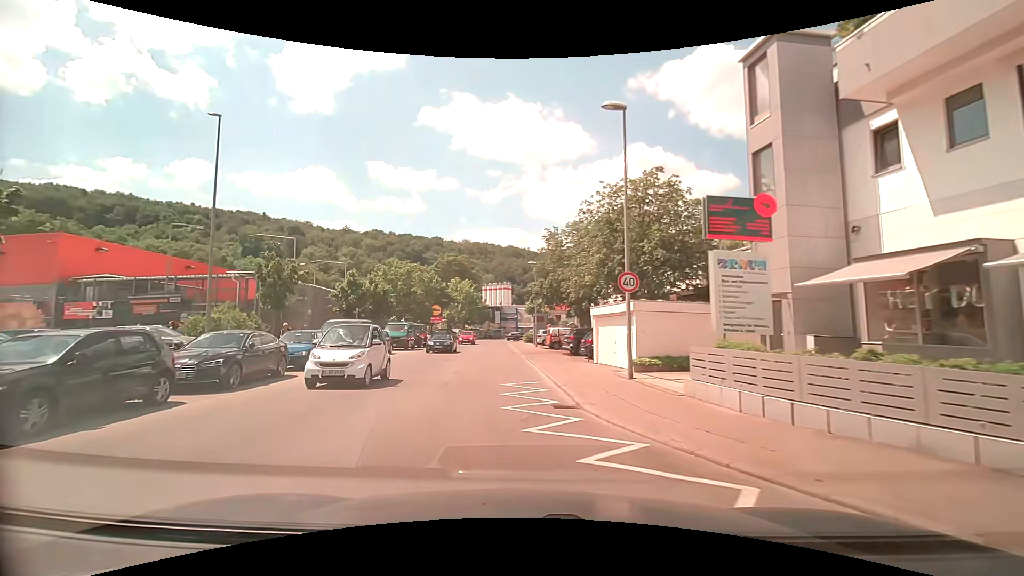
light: Day
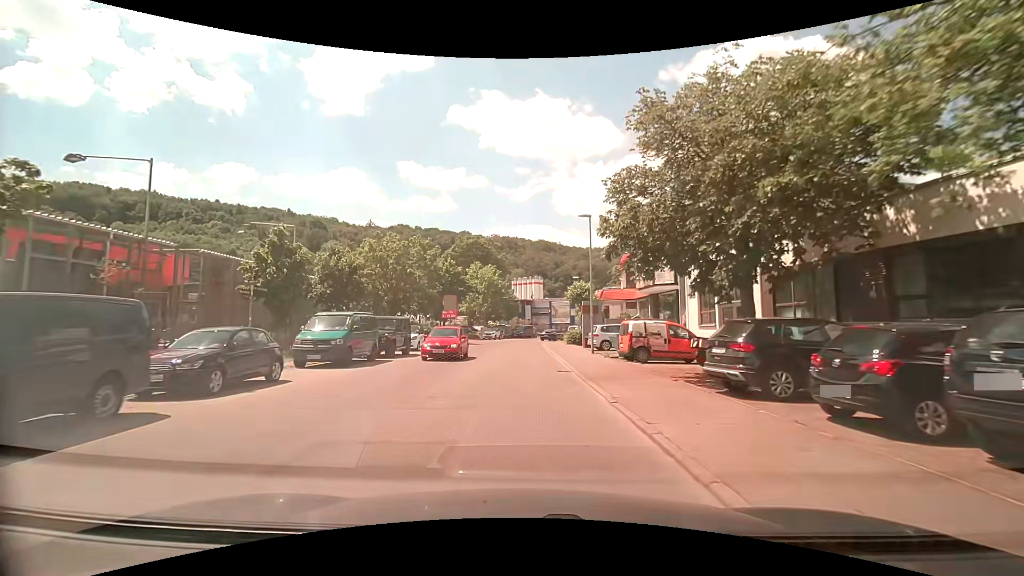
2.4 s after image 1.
(-1.1, +18.4) m; -5°
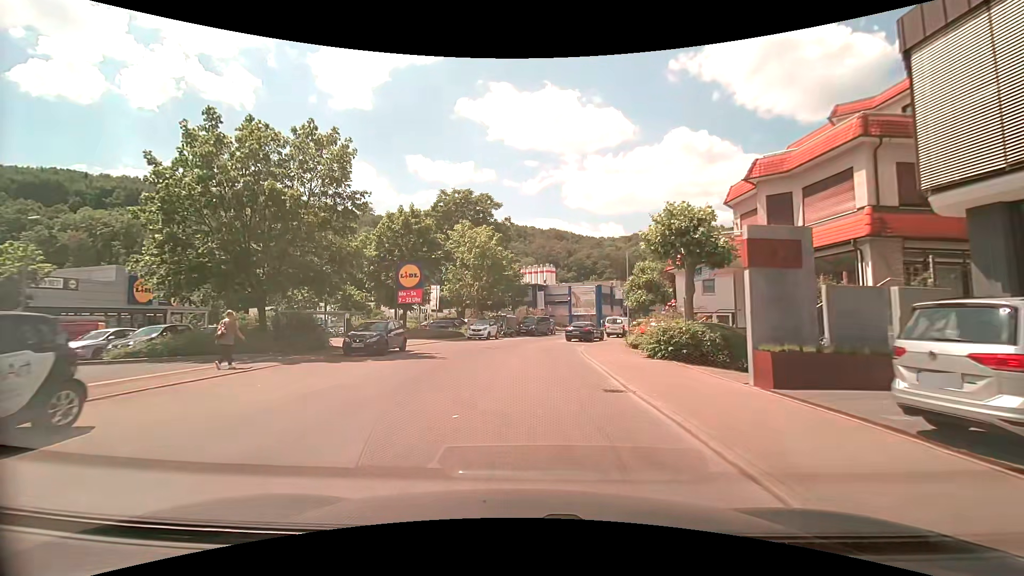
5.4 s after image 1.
(+0.1, +25.8) m; 0°
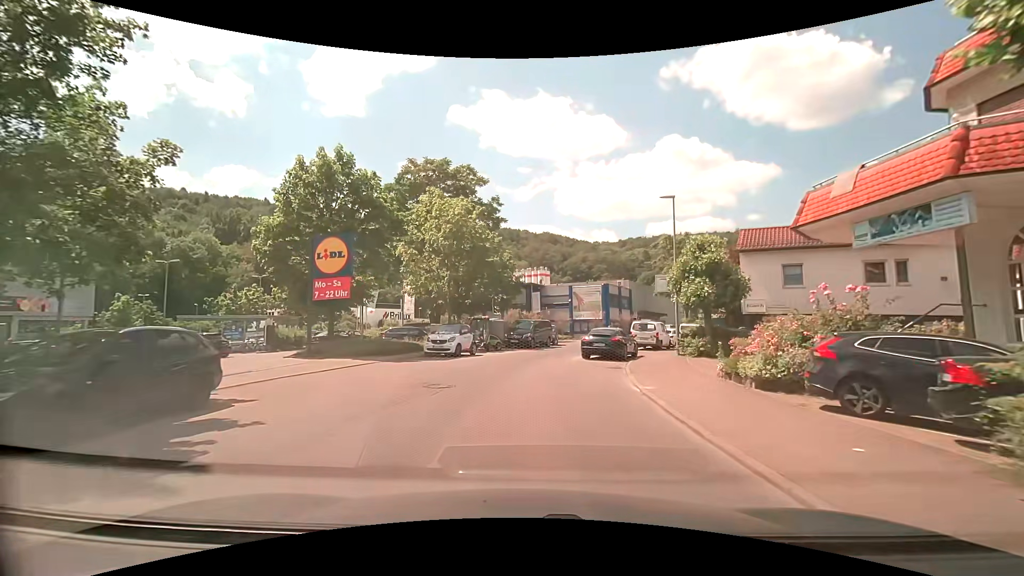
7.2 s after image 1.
(0.0, +13.6) m; 0°
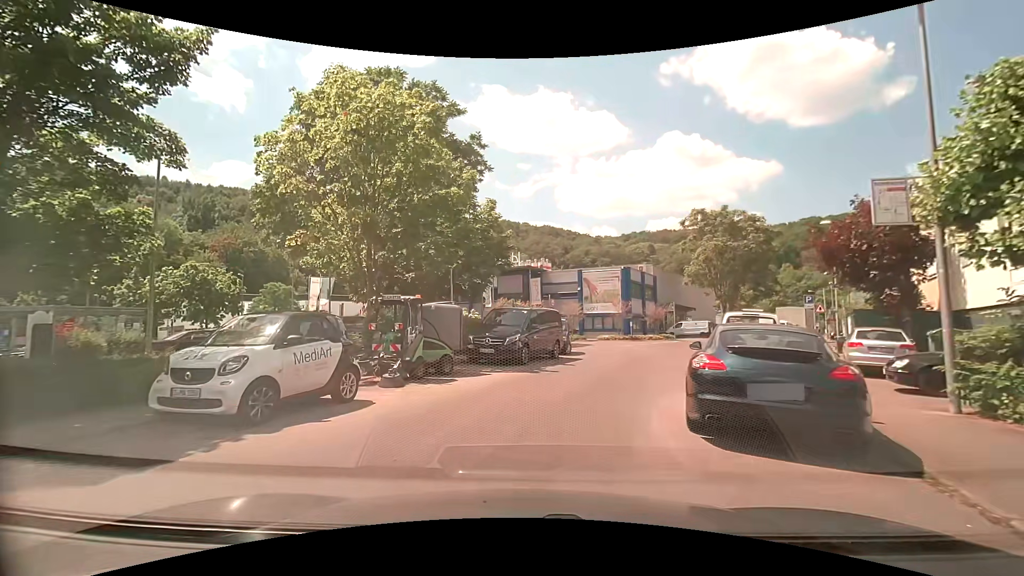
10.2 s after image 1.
(+0.7, +16.0) m; +1°
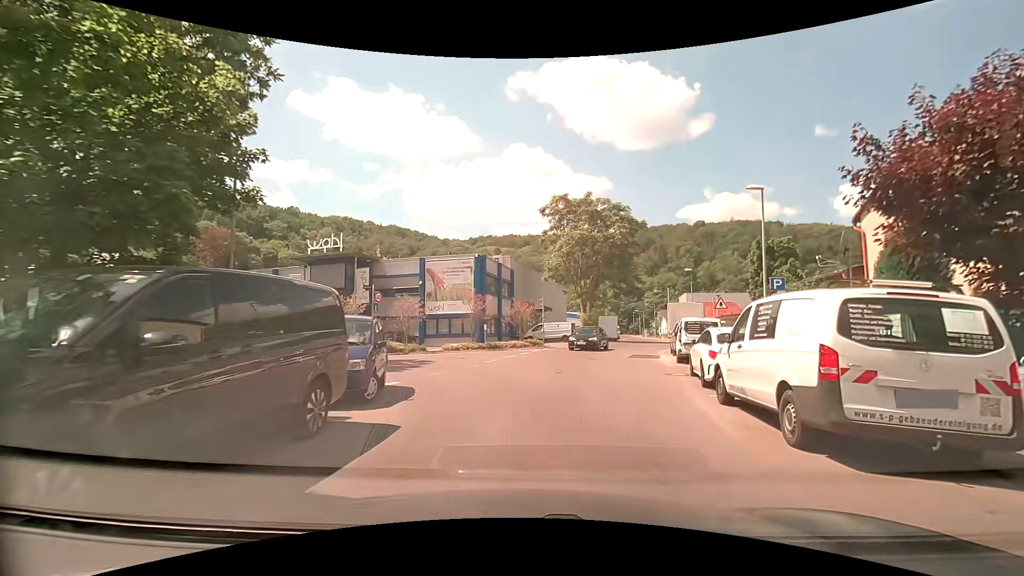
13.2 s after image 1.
(+1.0, +12.6) m; +16°
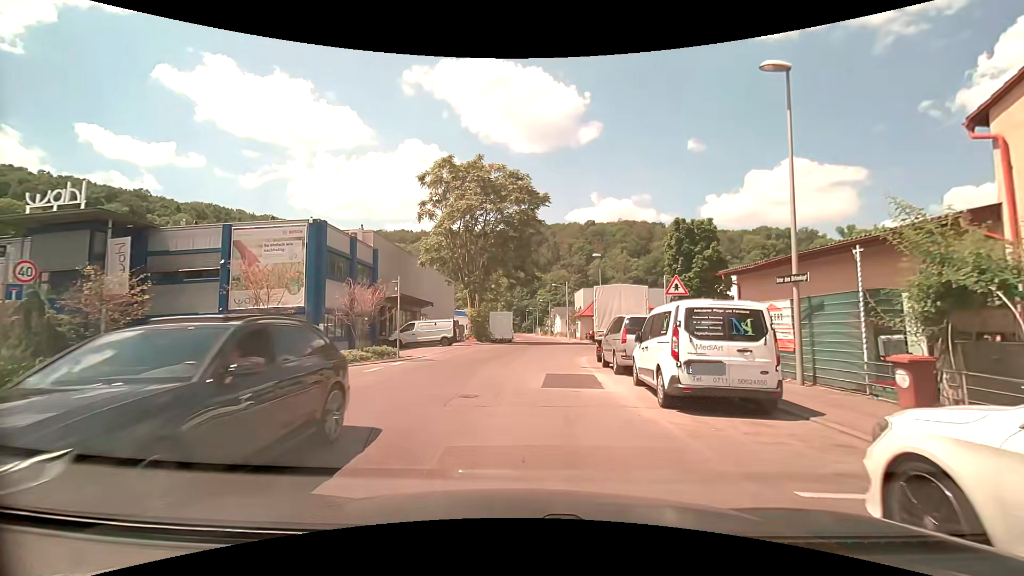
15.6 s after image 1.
(+1.8, +12.3) m; +13°
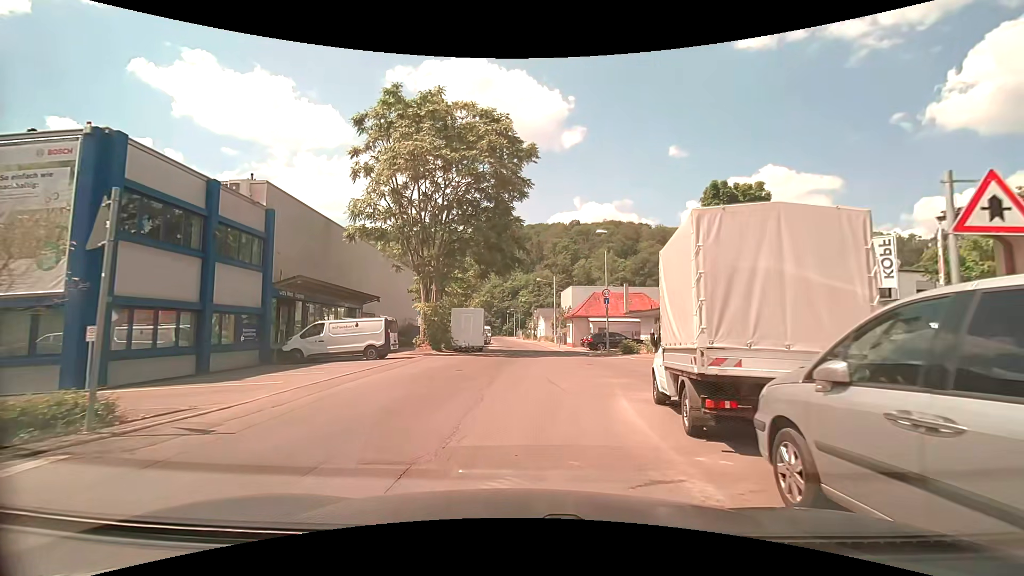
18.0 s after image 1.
(+0.4, +13.3) m; +2°
(0, +10) (+1, +20) (+1, +30) (+1, +40) (+1, +50) (+1, +60) (0, +70) (0, +80) (-1, +90) (-2, +100) m
